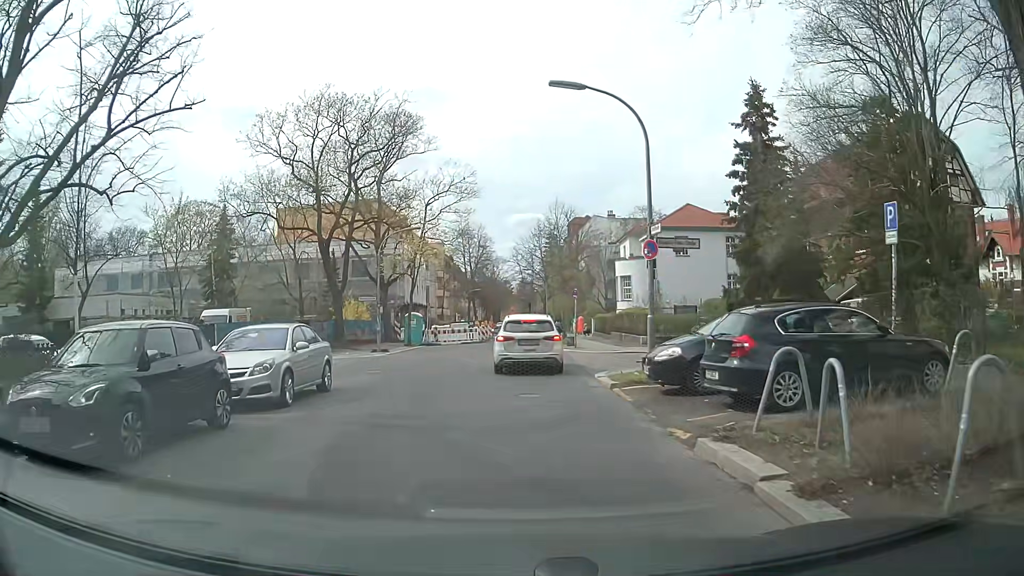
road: residential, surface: asphalt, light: Day
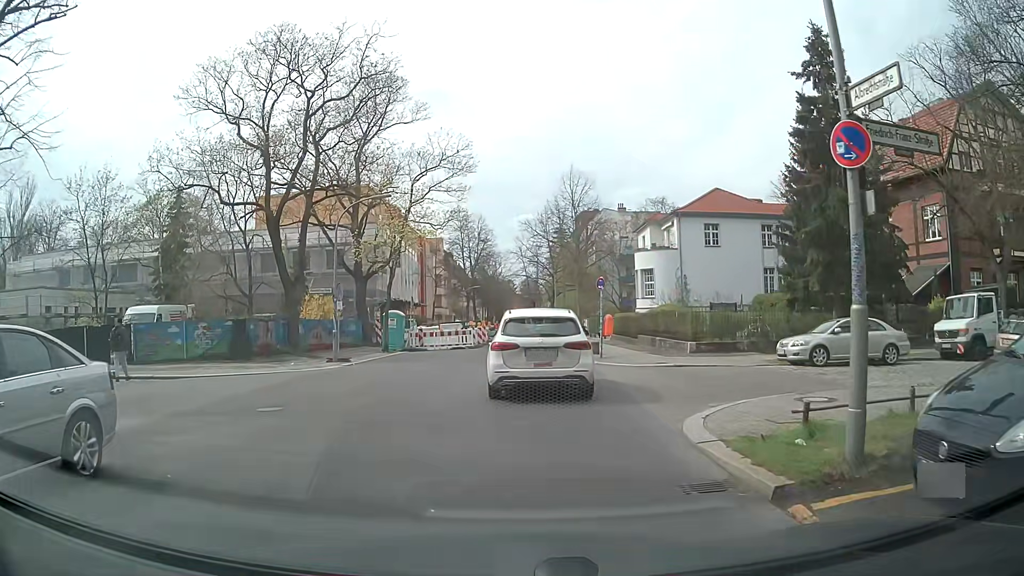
(0.0, +8.6) m; 0°
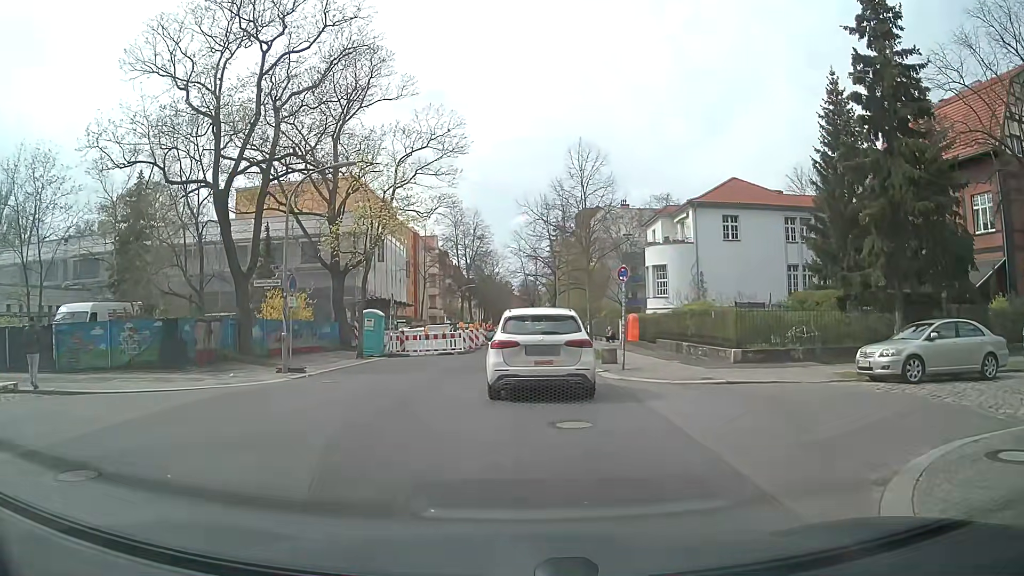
(0.0, +5.4) m; -2°
